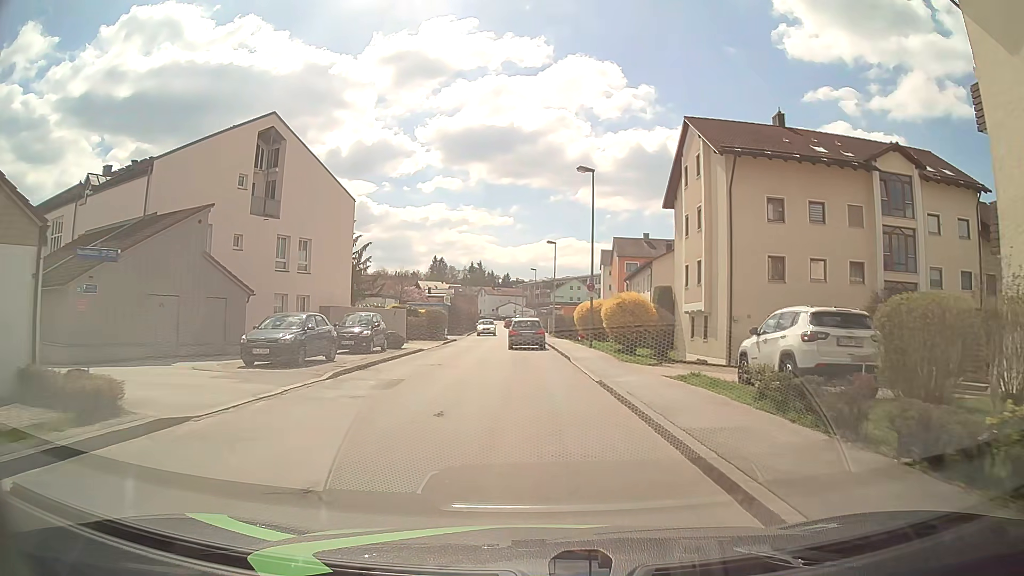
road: unclassified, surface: asphalt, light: Day
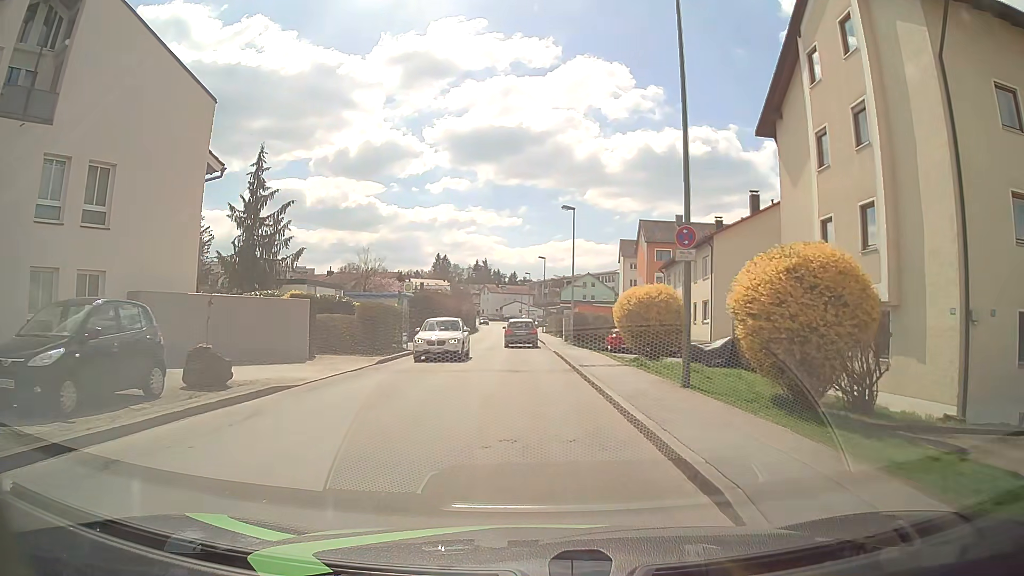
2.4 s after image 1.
(-0.1, +18.0) m; -1°
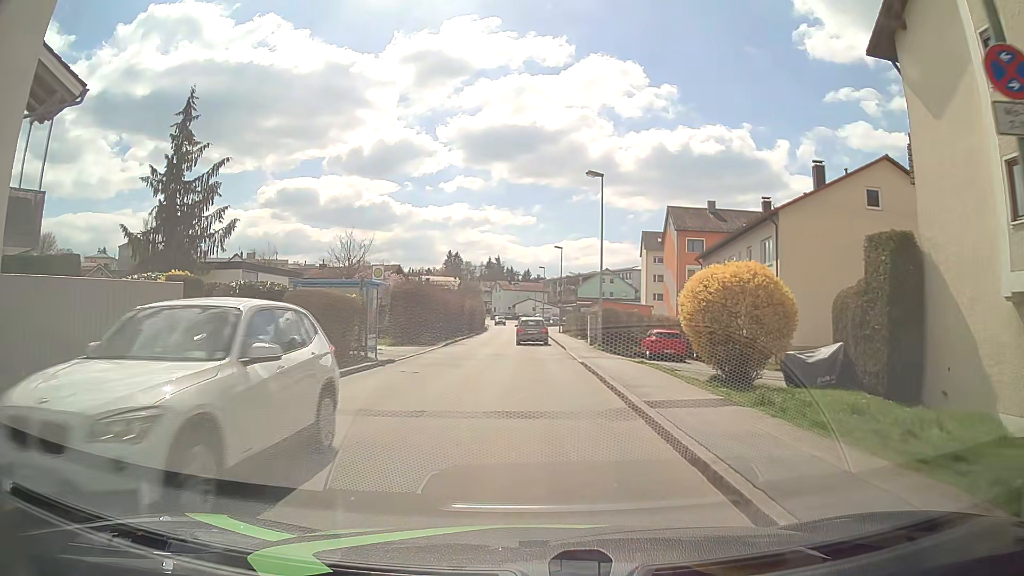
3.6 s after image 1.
(0.0, +8.9) m; -1°
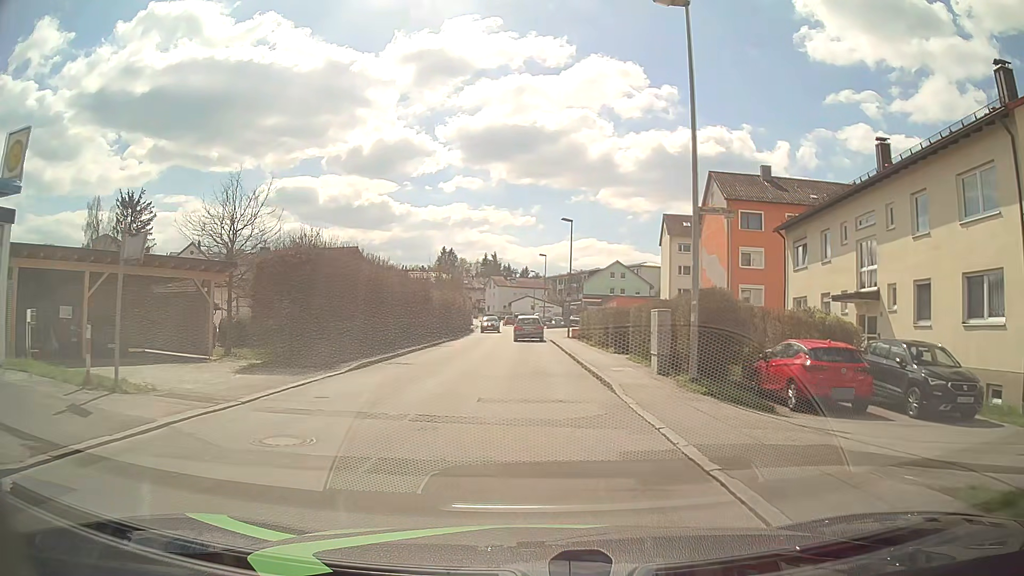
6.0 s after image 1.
(-0.1, +17.9) m; +1°
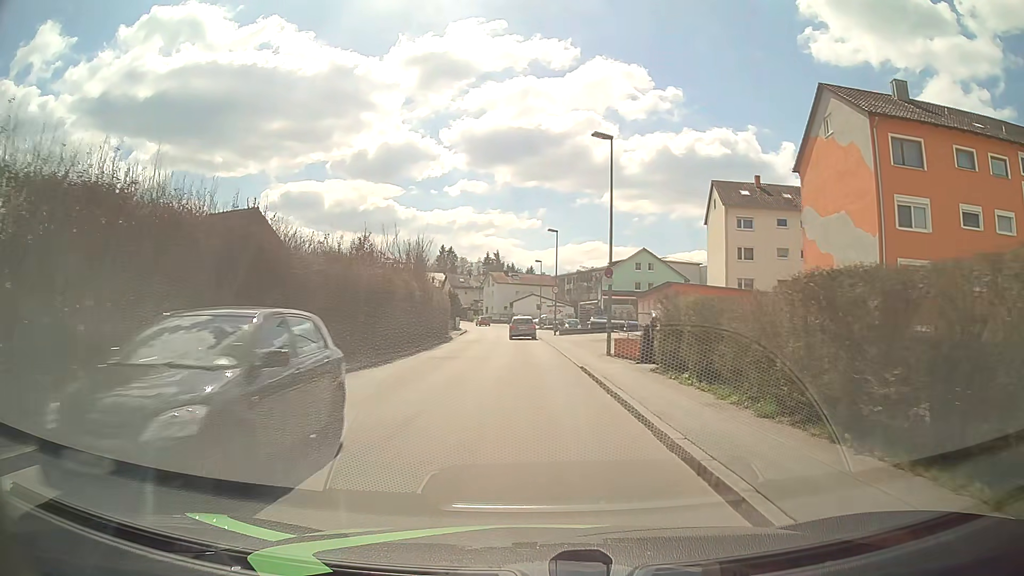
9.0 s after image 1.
(-0.1, +22.3) m; -1°
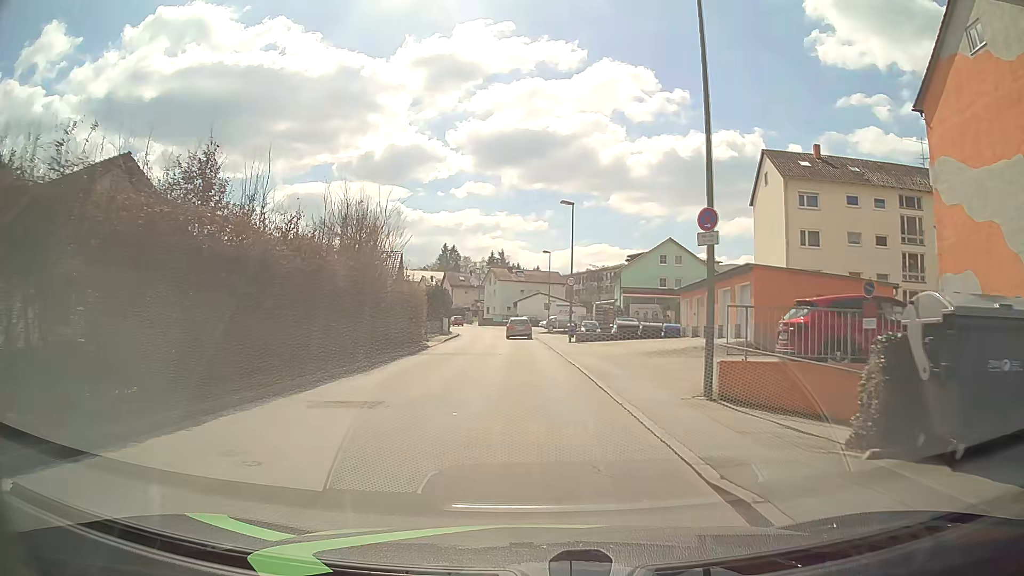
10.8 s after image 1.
(-0.1, +13.3) m; -1°
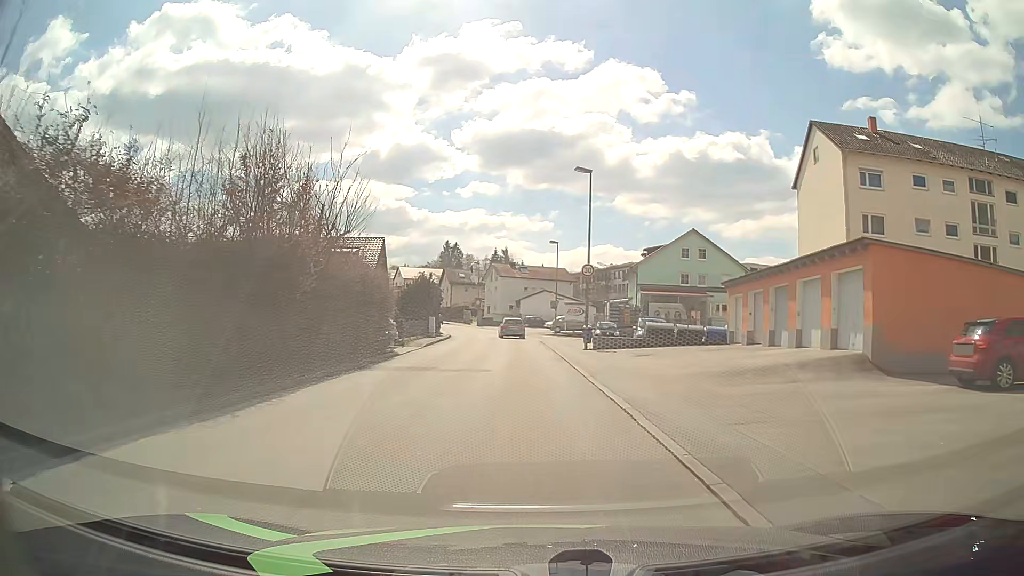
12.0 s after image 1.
(-0.1, +8.9) m; -1°
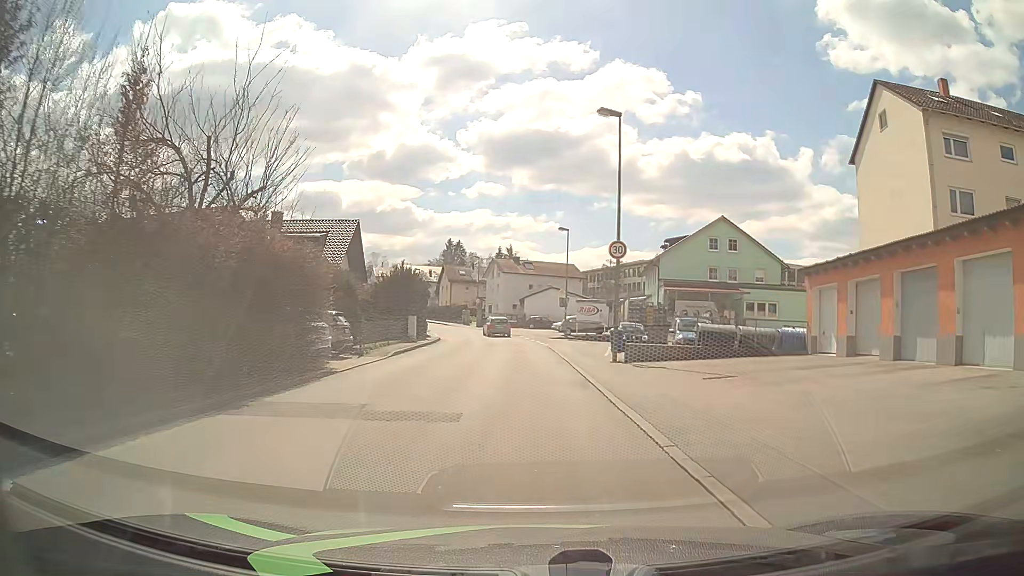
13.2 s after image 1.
(0.0, +8.9) m; -1°
(0, +10) (0, +20) (0, +30) (0, +40) (-1, +50) (-3, +60) (-5, +70) (-8, +79) (-12, +88) (-15, +98) m
